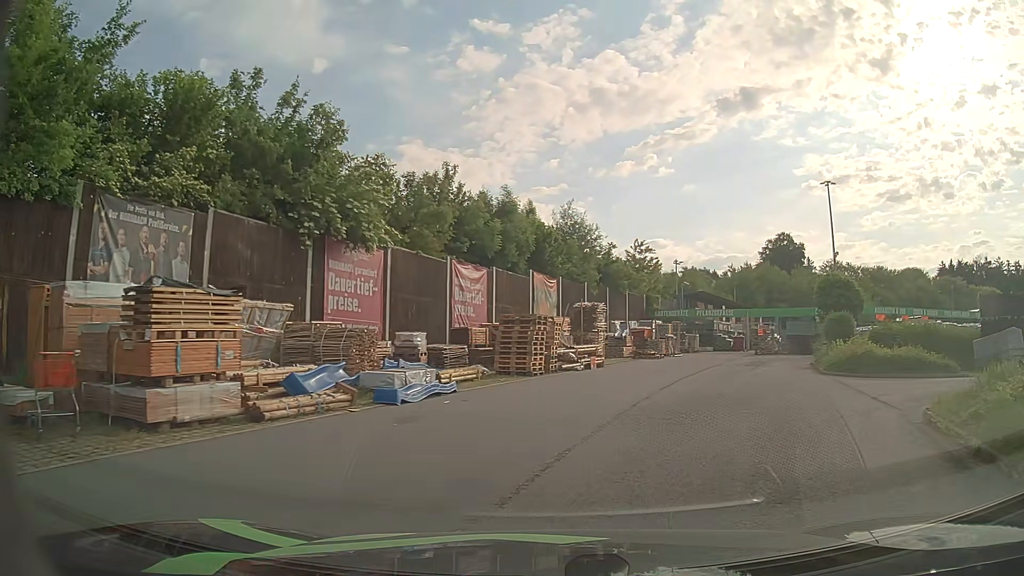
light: Day
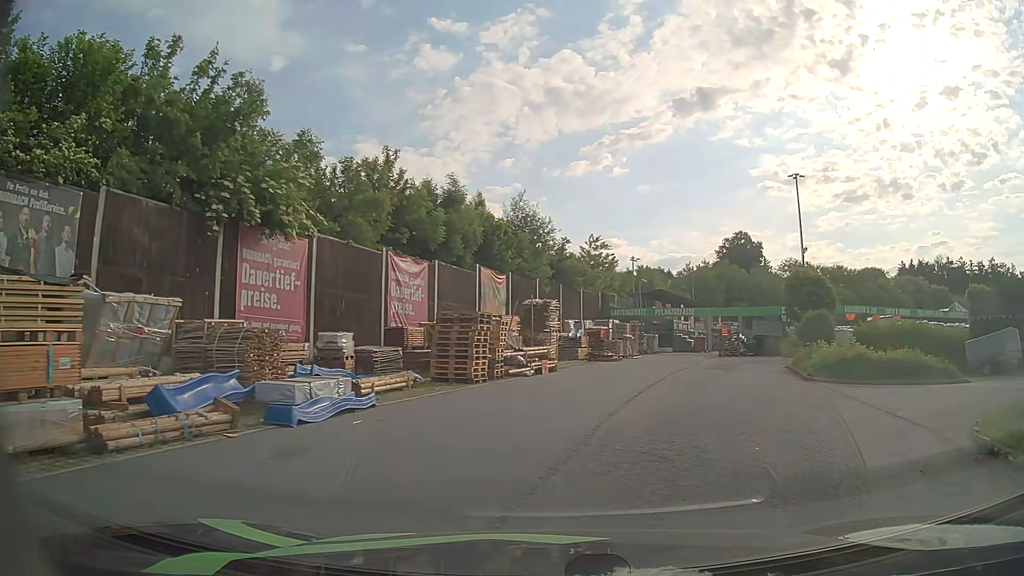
(+0.1, +2.7) m; +4°
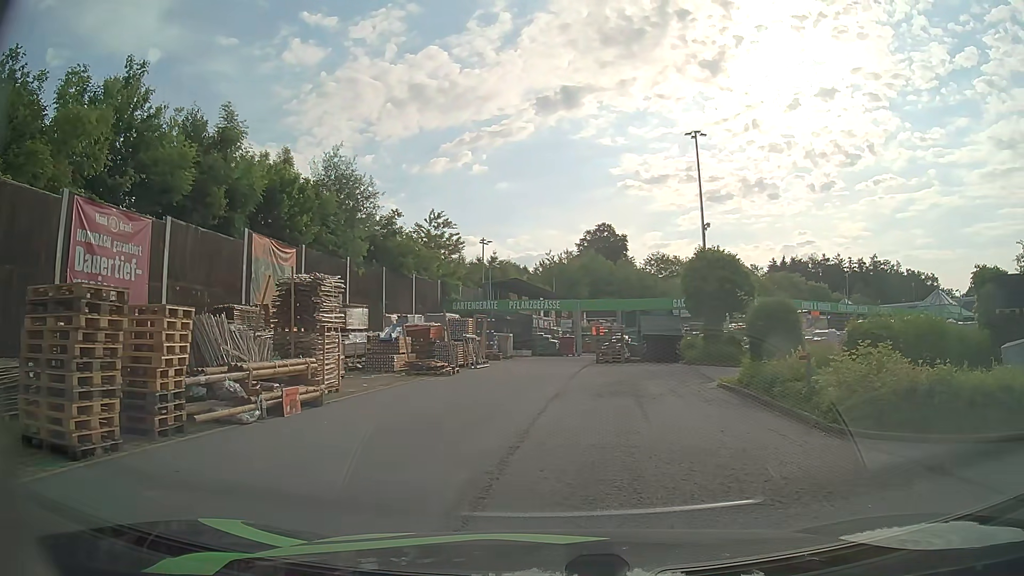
(+1.3, +10.1) m; +12°
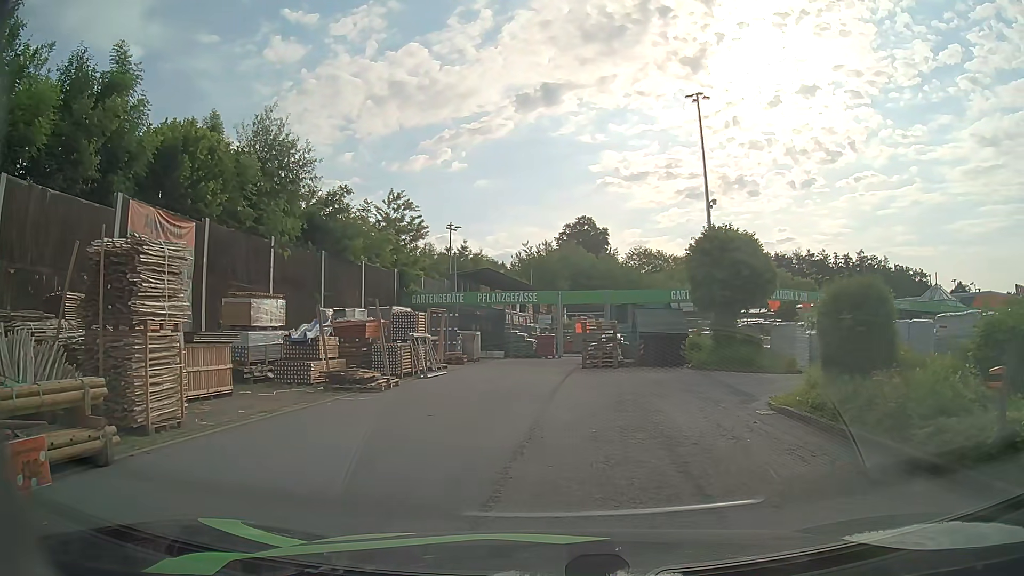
(+0.1, +5.8) m; +2°
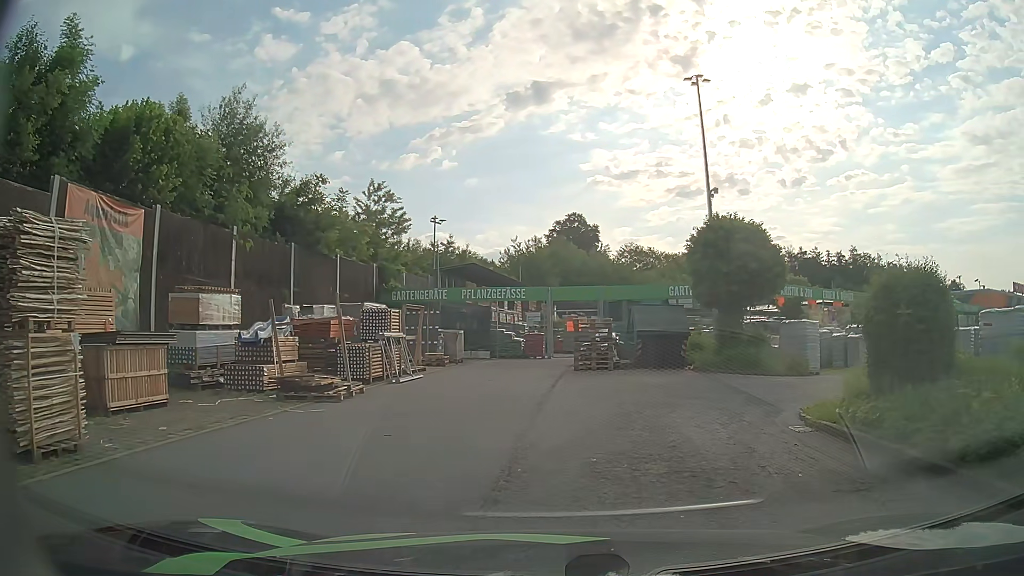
(0.0, +2.1) m; +2°
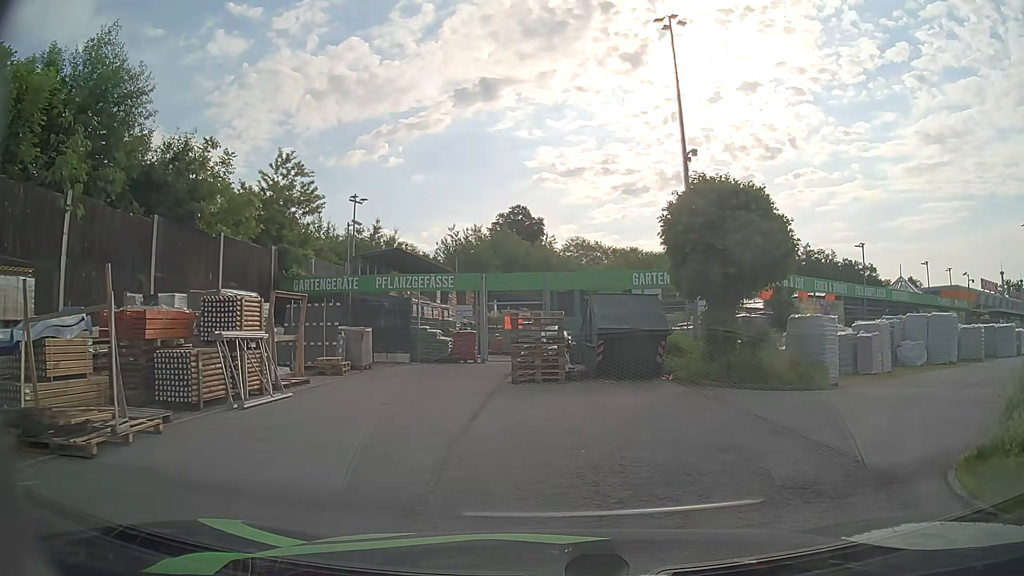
(+0.2, +5.7) m; +4°
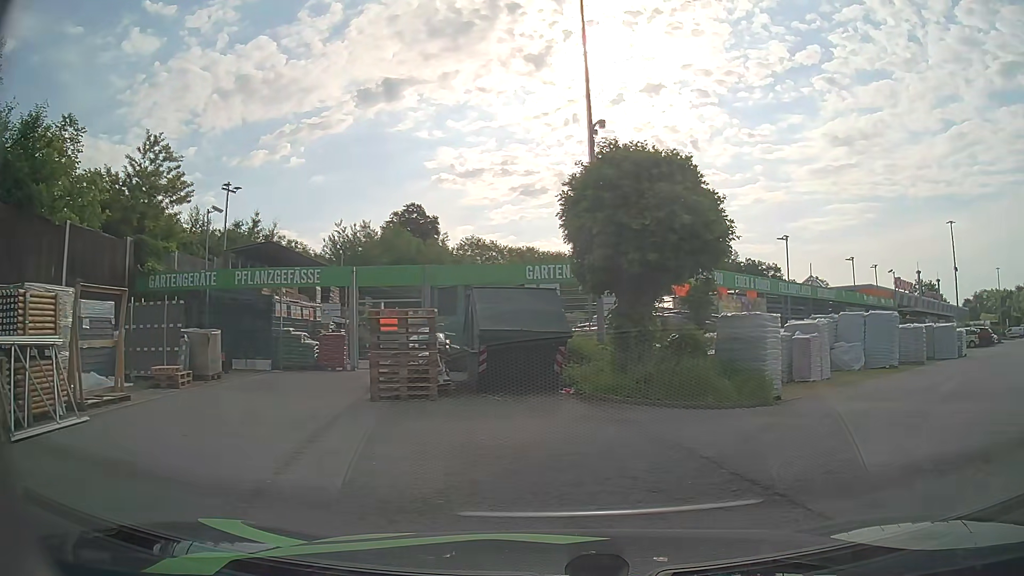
(+0.2, +3.3) m; +10°
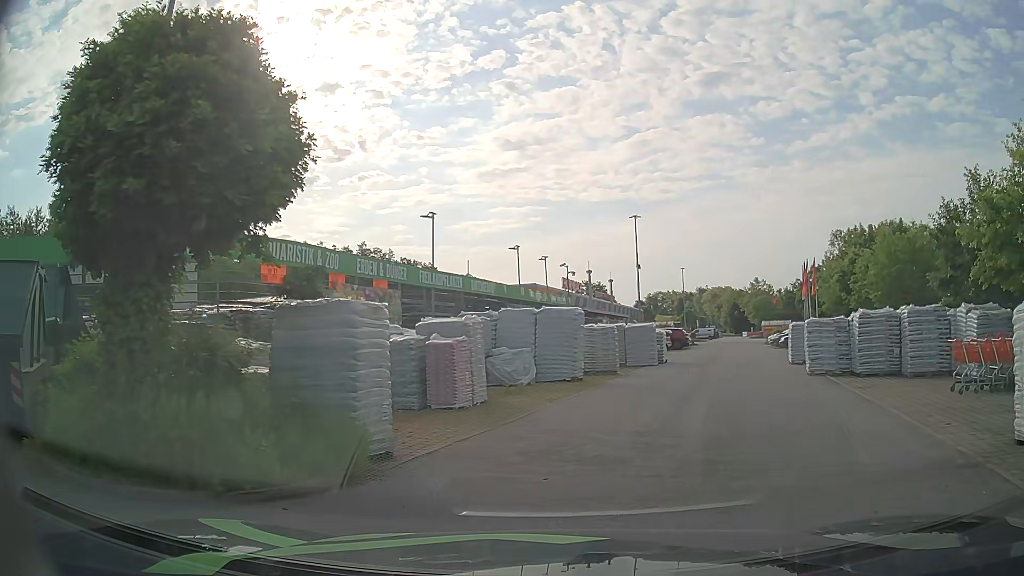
(+1.7, +6.3) m; +28°
